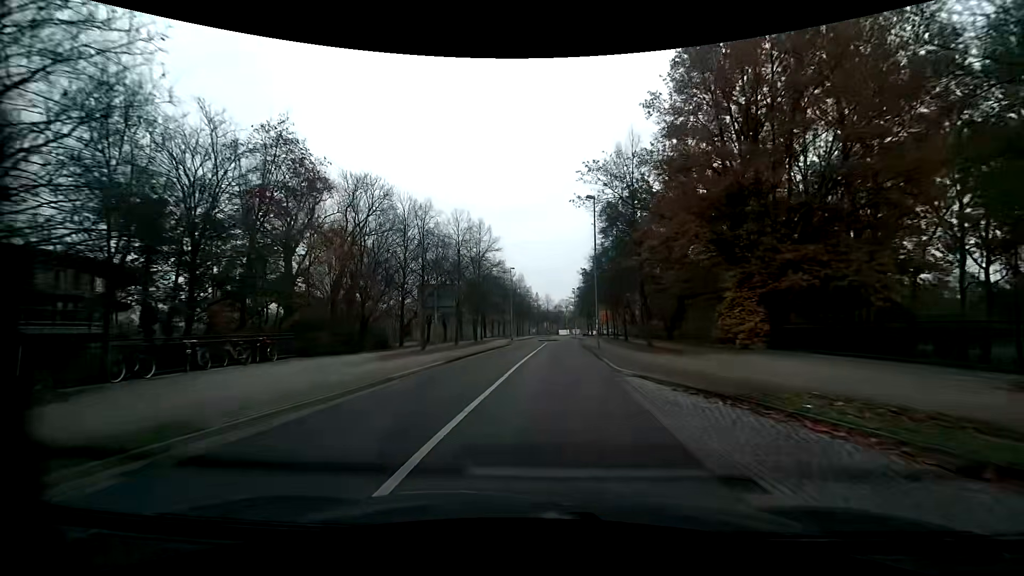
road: residential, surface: asphalt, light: Day
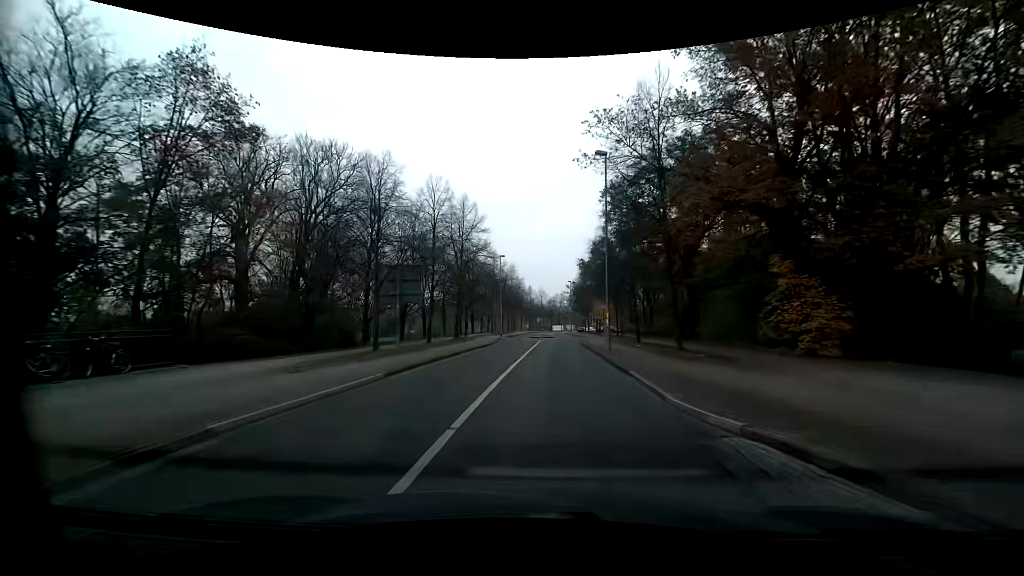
(0.0, +7.7) m; 0°
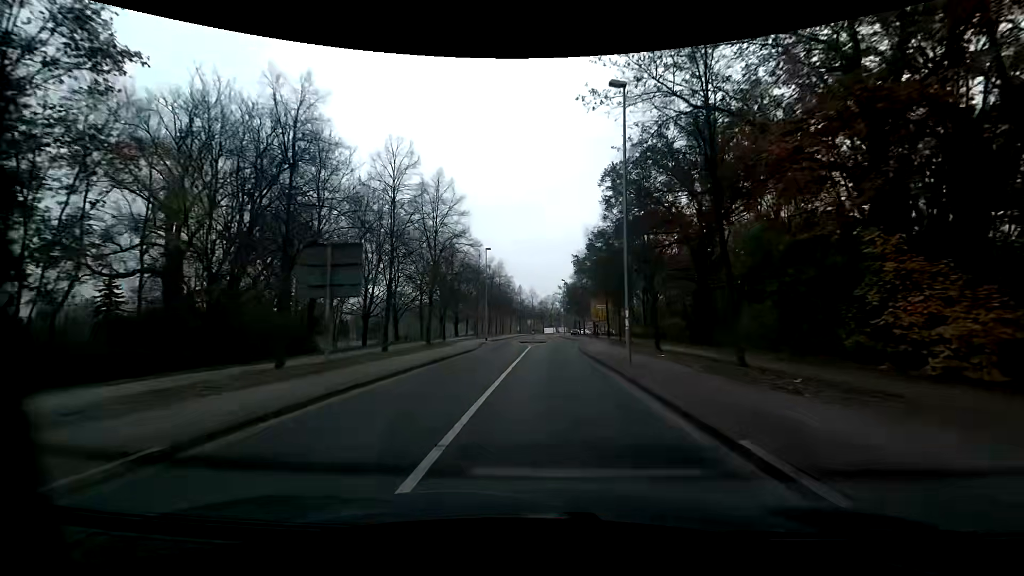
(+0.1, +7.7) m; +1°
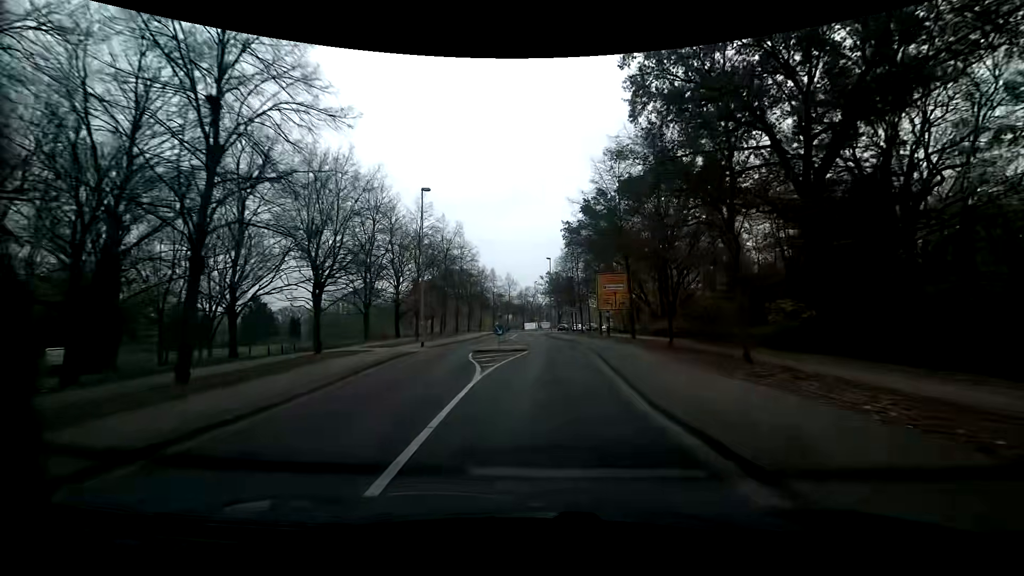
(+0.4, +22.9) m; +2°
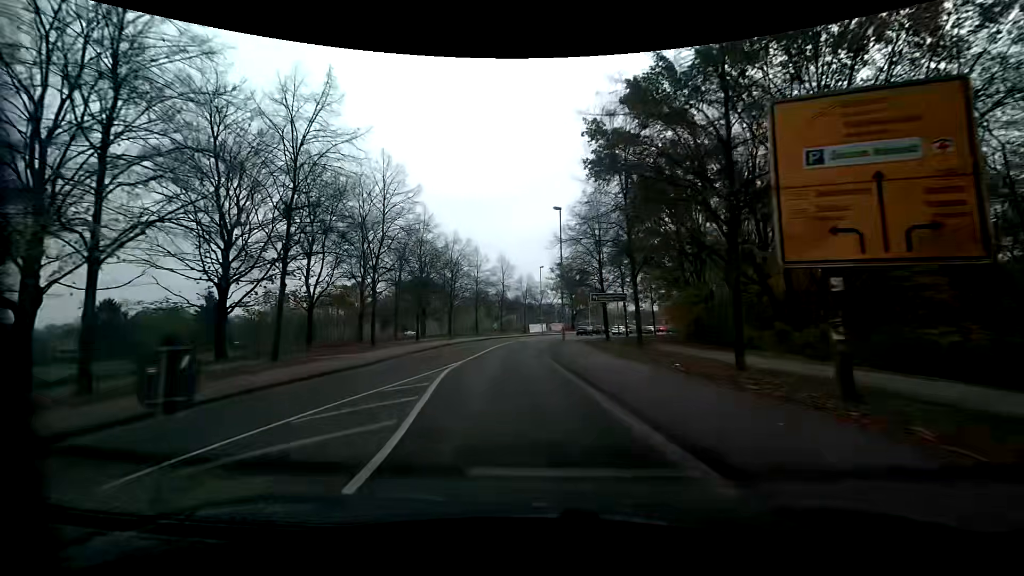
(+0.9, +29.1) m; -1°
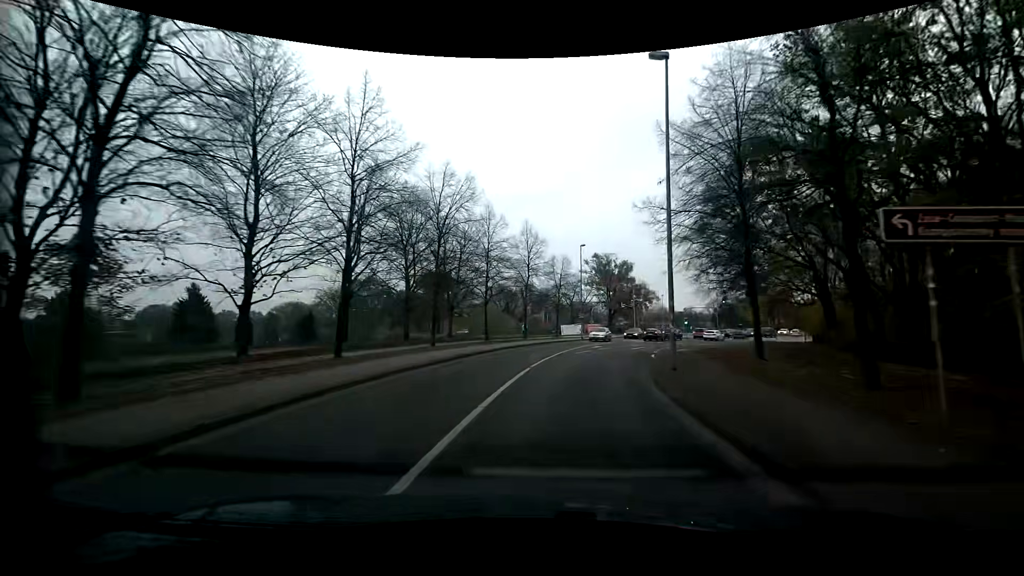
(-1.3, +21.0) m; -2°
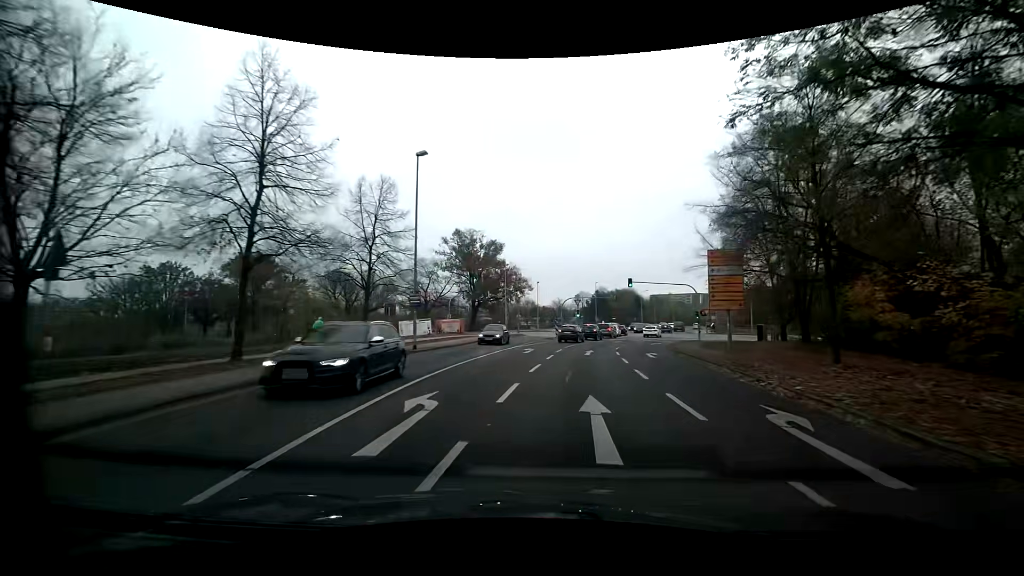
(+3.5, +28.8) m; +15°
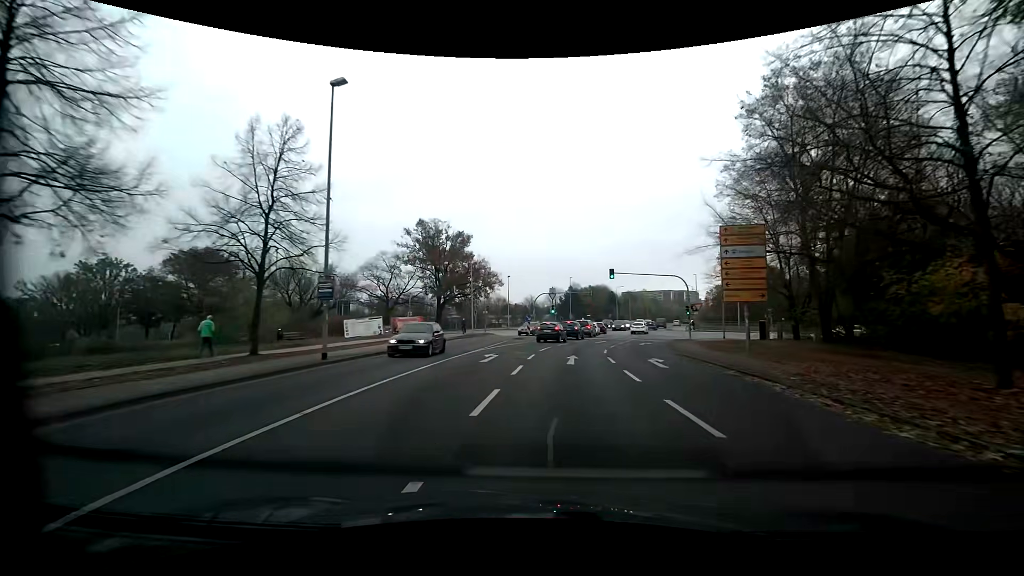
(+0.2, +7.5) m; +3°
(0, +10) (+1, +20) (+3, +30) (+5, +40) (+7, +49) (+10, +59) (+13, +68) (+16, +78) (+19, +88) (+22, +97) m
